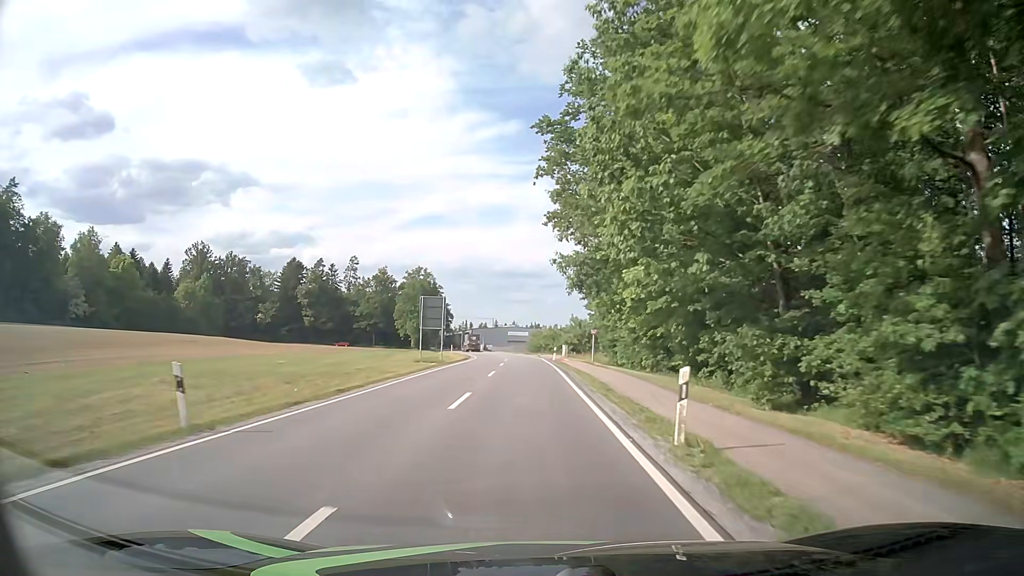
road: tertiary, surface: asphalt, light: Day
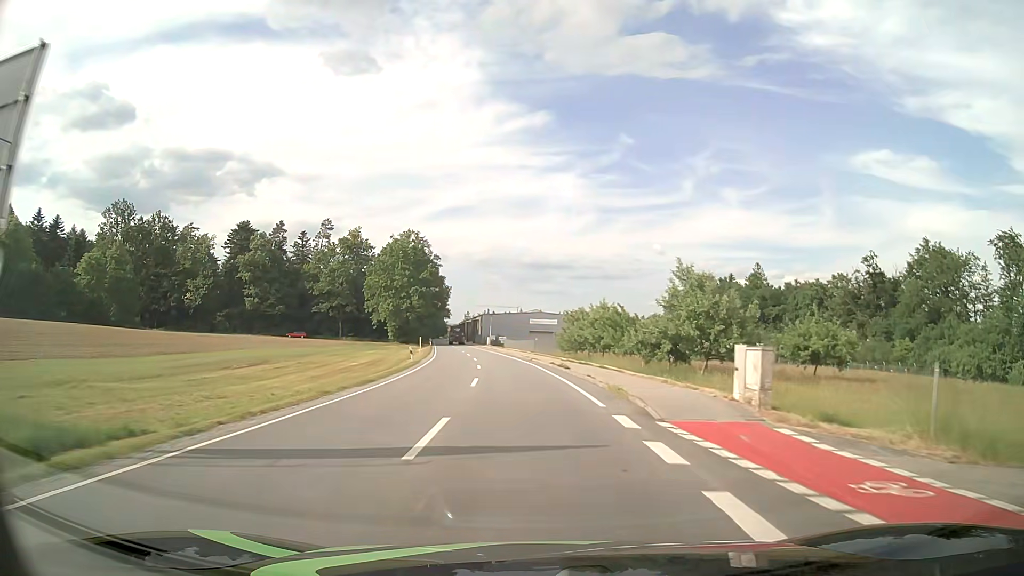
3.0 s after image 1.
(-0.8, +54.0) m; -2°
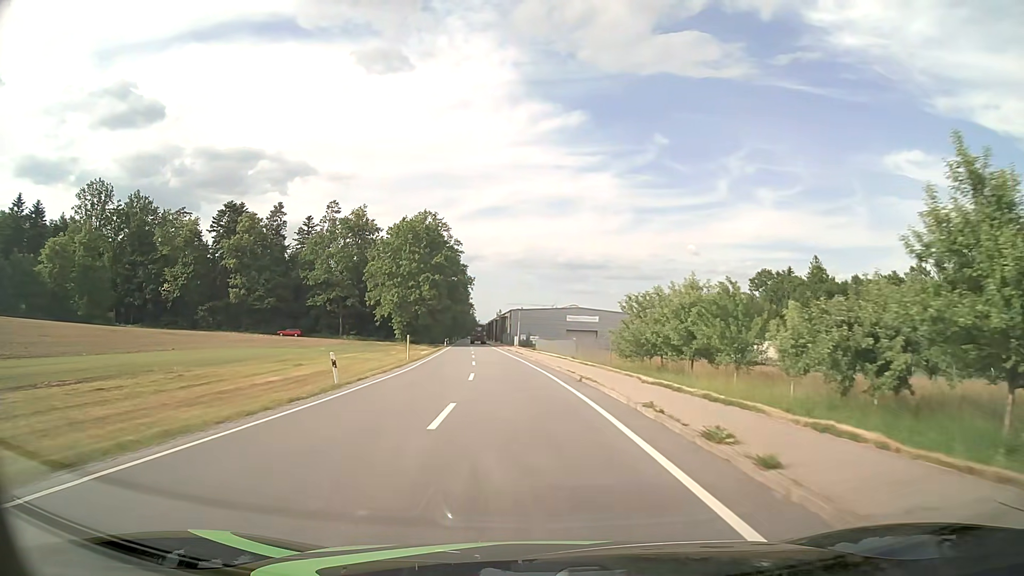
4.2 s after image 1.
(-0.5, +21.7) m; -3°
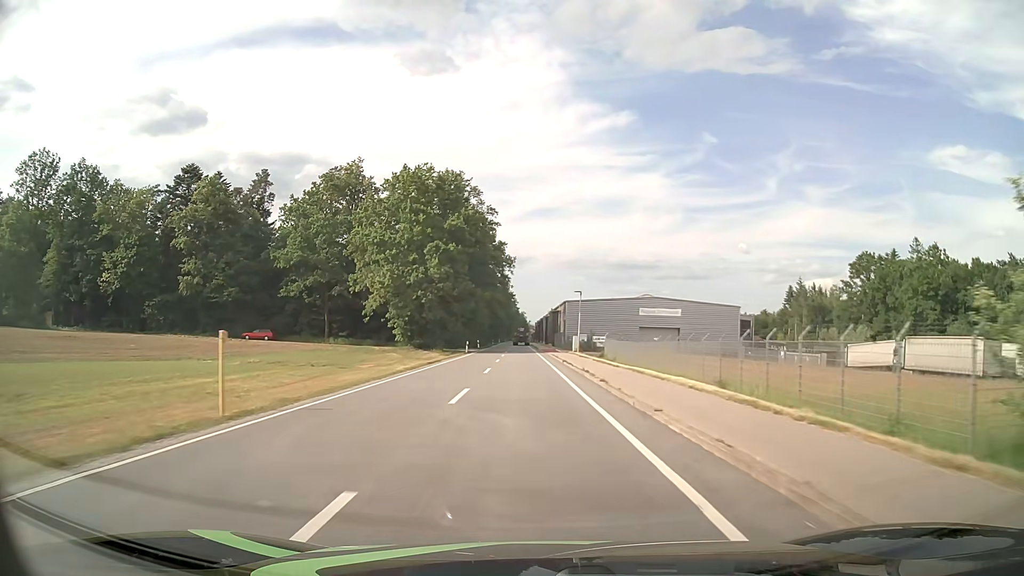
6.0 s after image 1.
(-1.4, +32.5) m; -4°
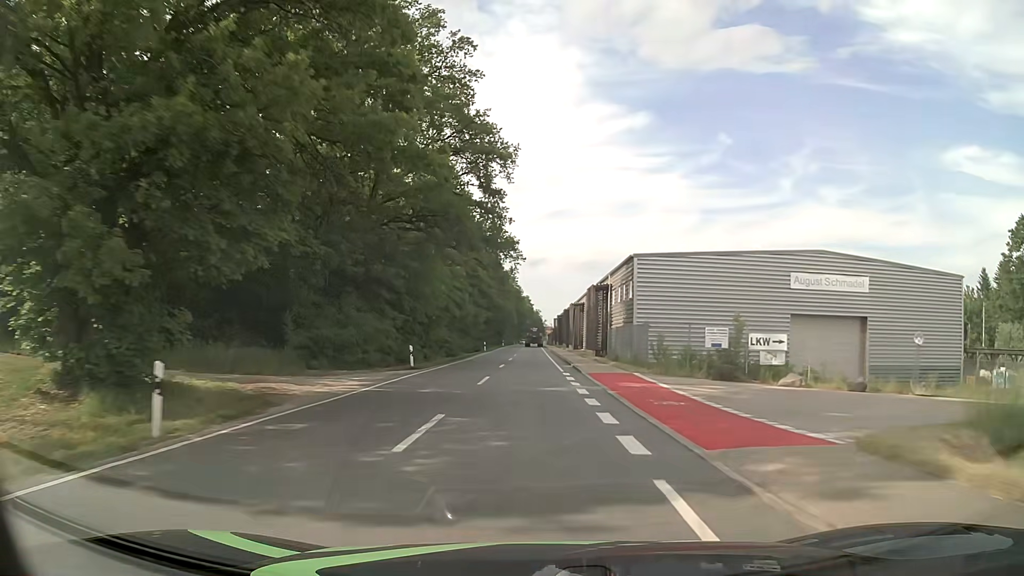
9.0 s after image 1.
(-0.9, +54.0) m; -1°
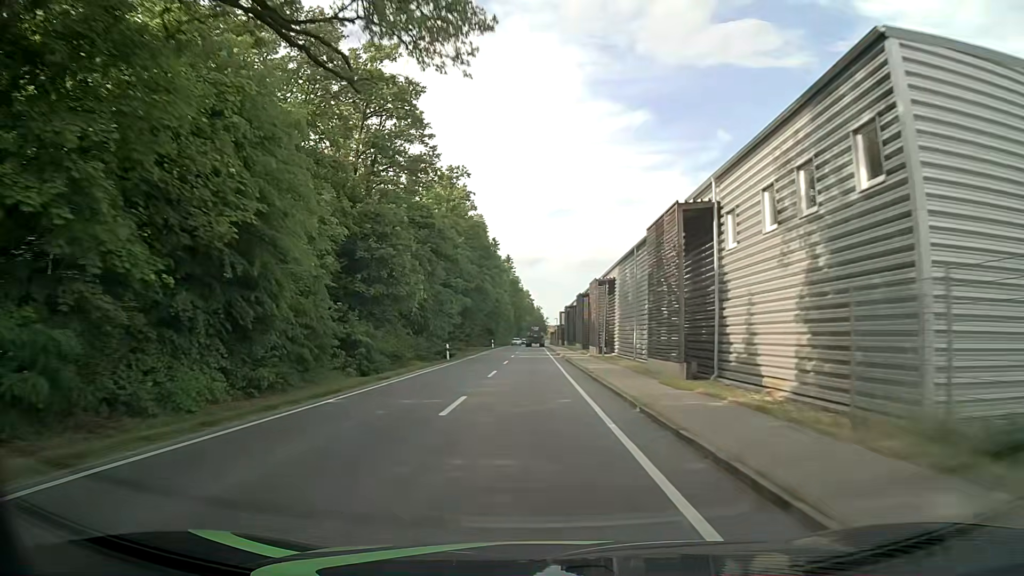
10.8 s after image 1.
(0.0, +32.3) m; 0°
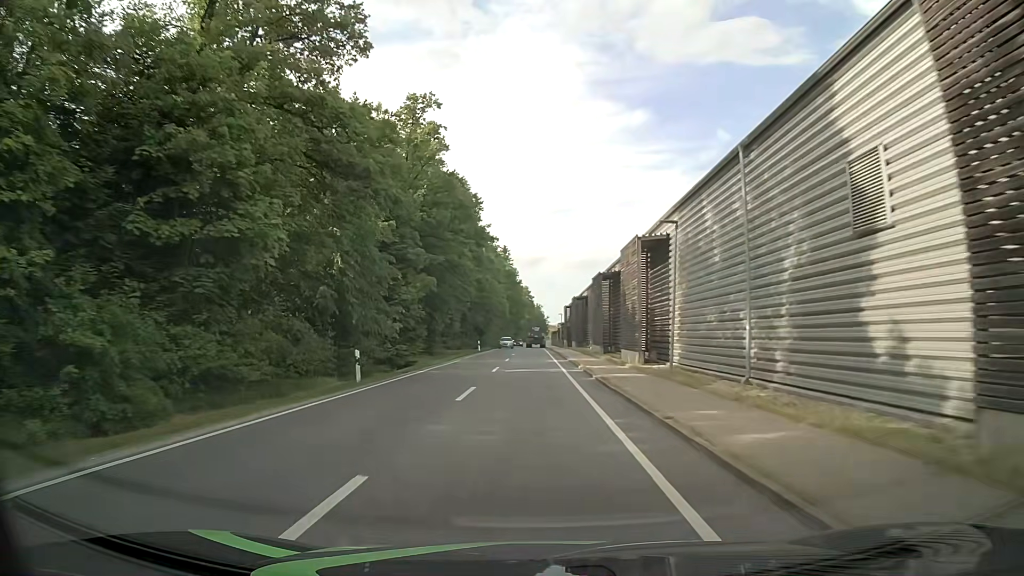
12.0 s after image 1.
(0.0, +21.5) m; 0°
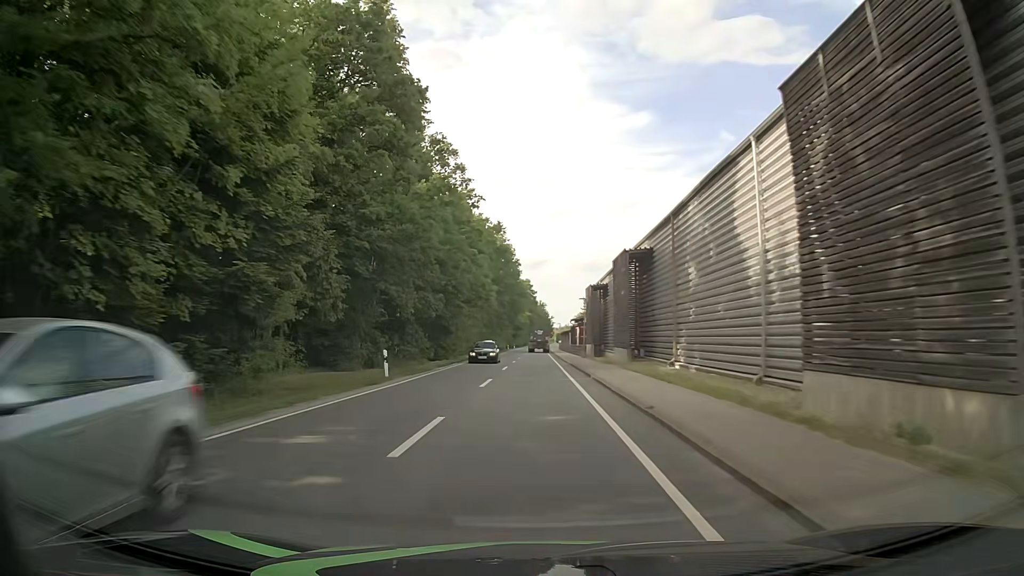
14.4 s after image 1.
(0.0, +42.9) m; 0°
